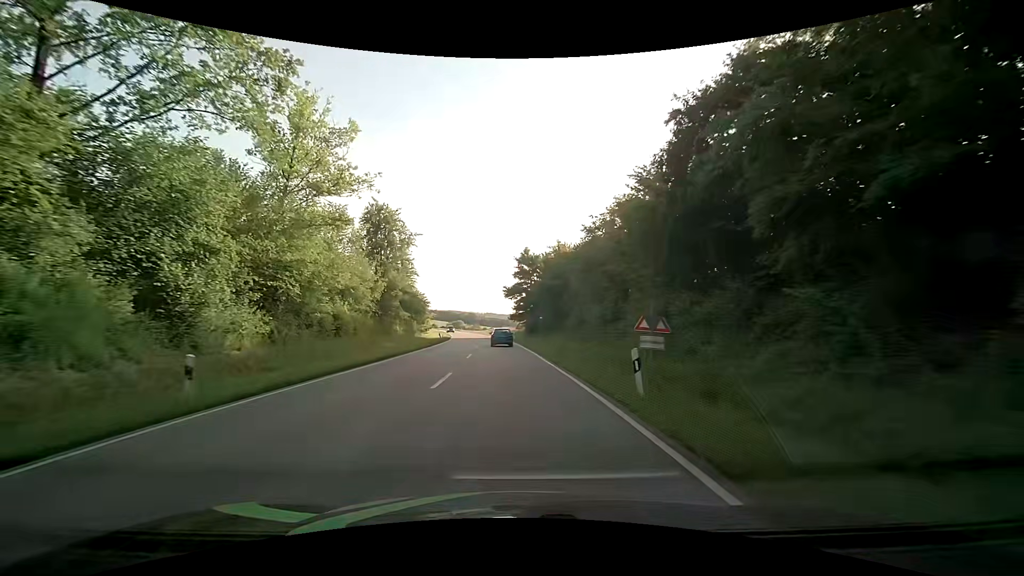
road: secondary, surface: asphalt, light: Day
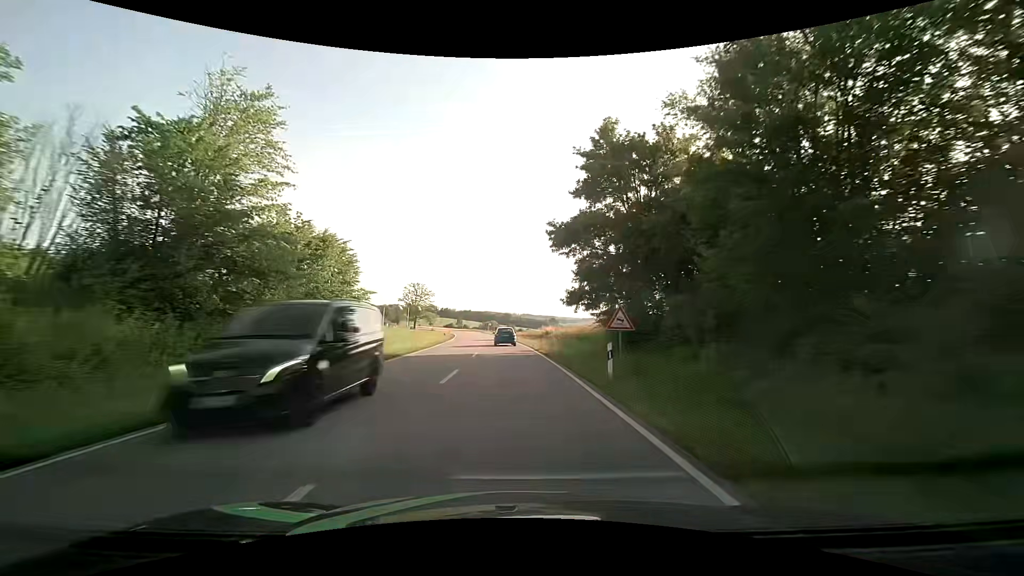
(-1.6, +47.2) m; -4°
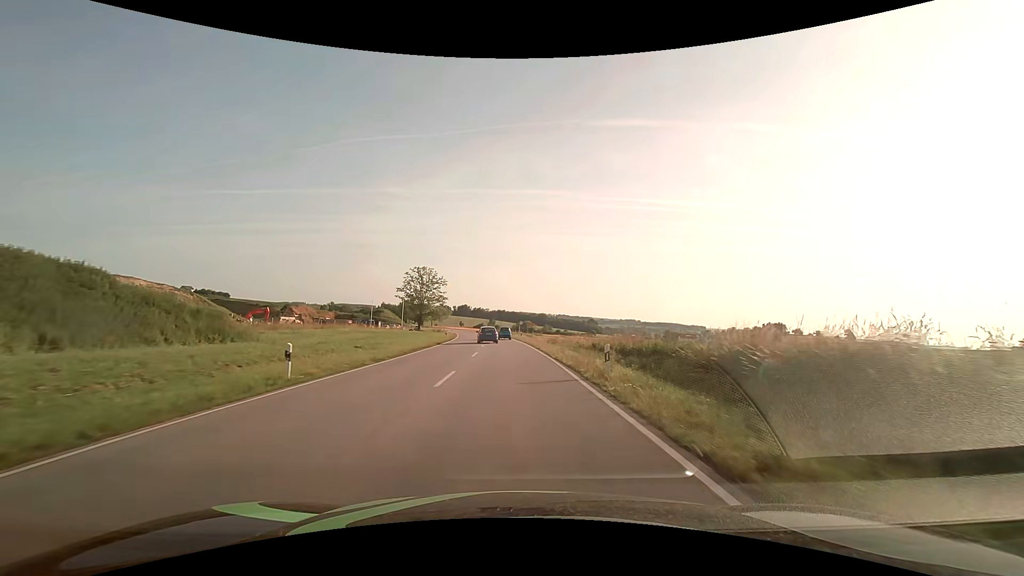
(-1.7, +49.1) m; -4°
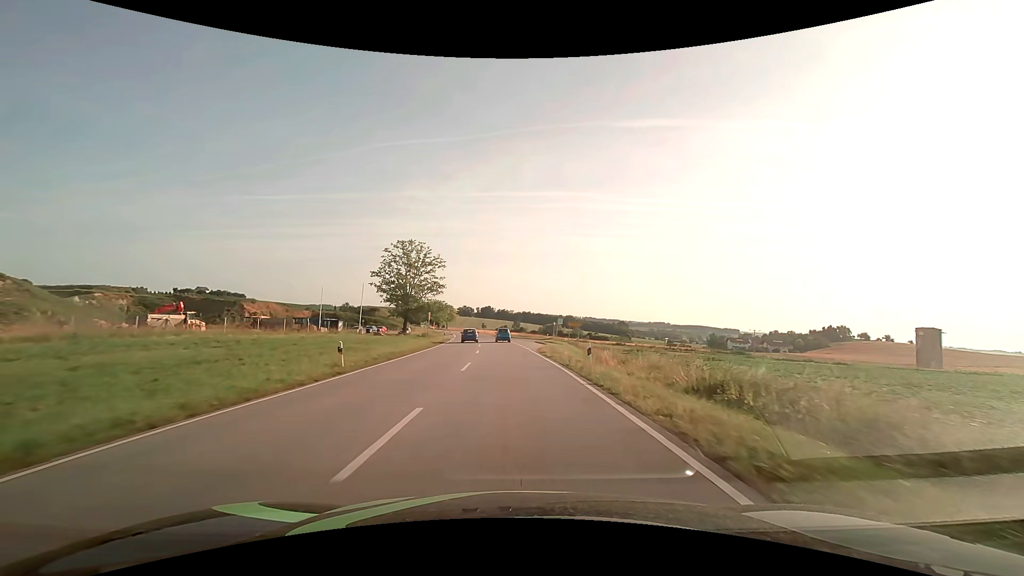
(-1.2, +43.3) m; -3°
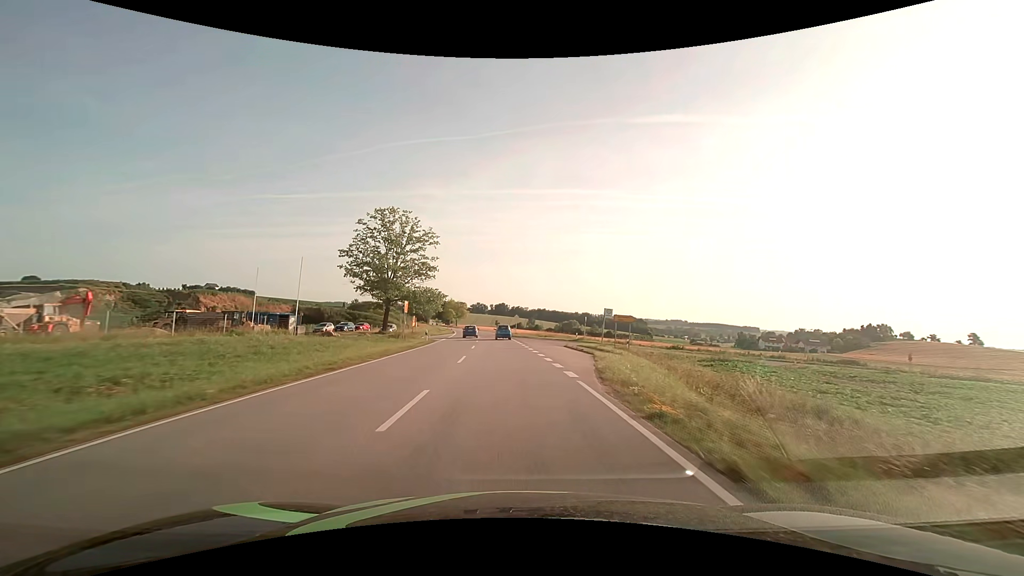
(-0.4, +22.2) m; -2°
